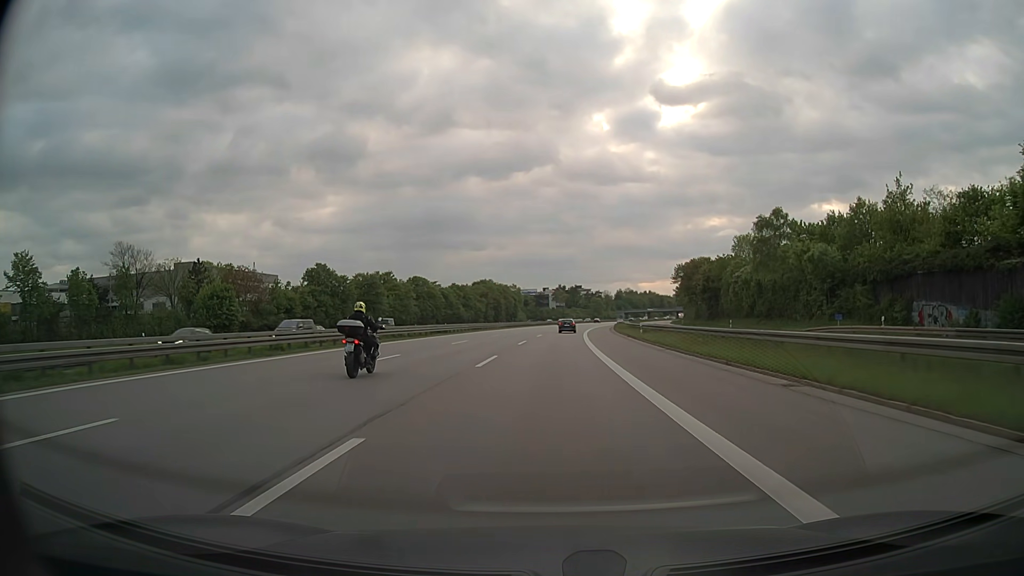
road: motorway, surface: asphalt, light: Day
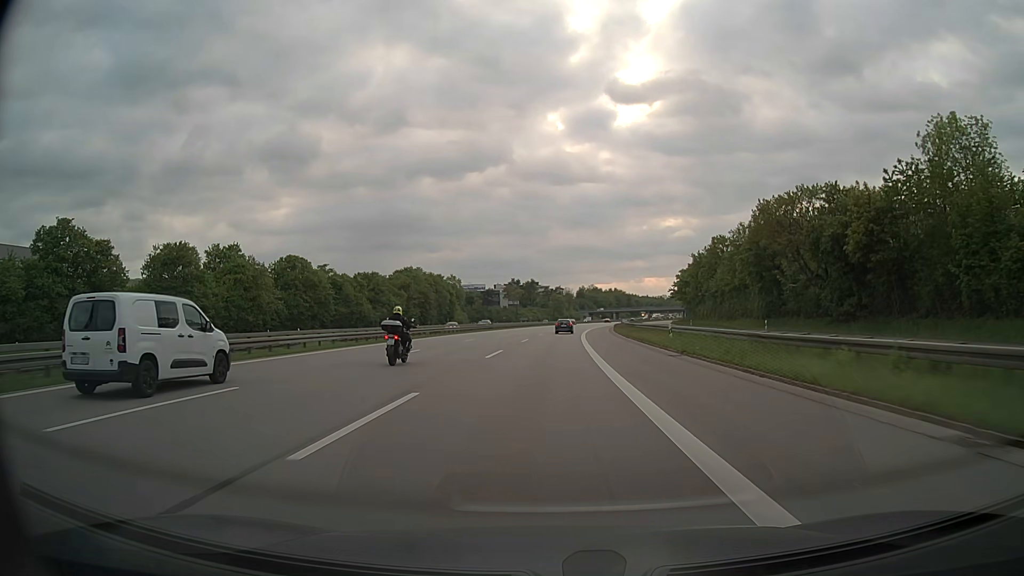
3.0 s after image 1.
(+2.2, +67.1) m; +4°
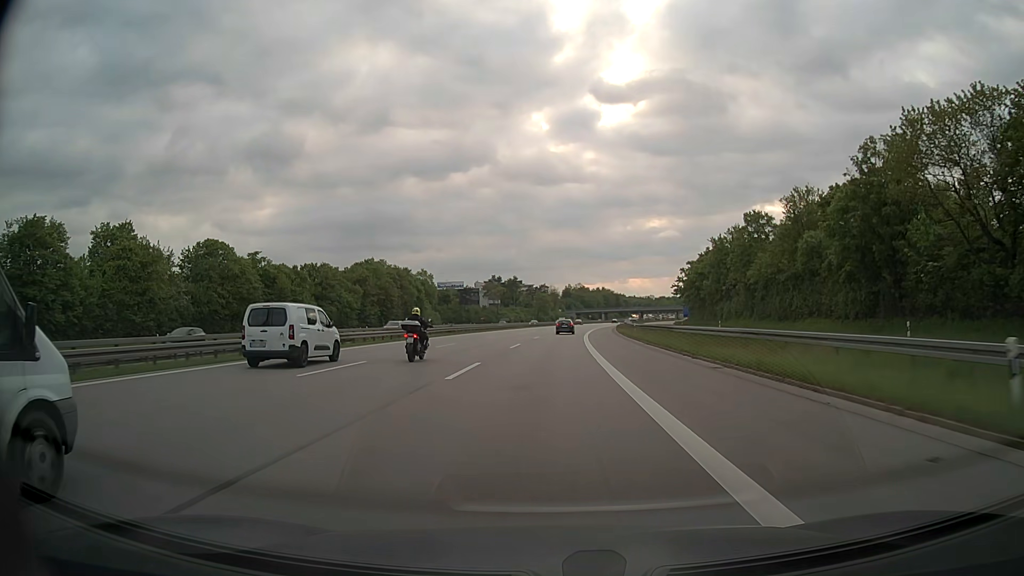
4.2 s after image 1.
(+0.3, +26.8) m; +1°
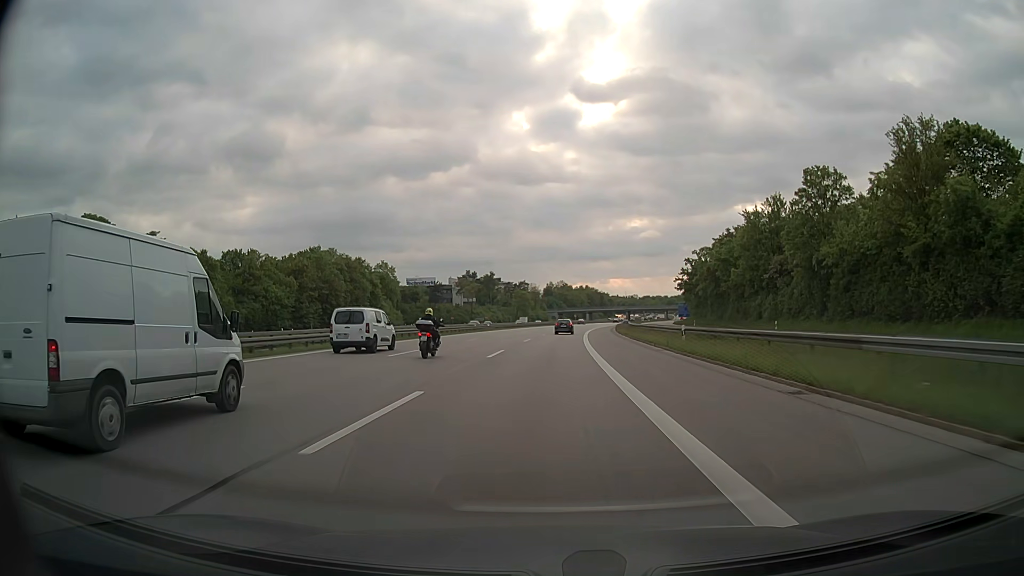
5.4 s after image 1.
(+0.4, +26.8) m; +2°
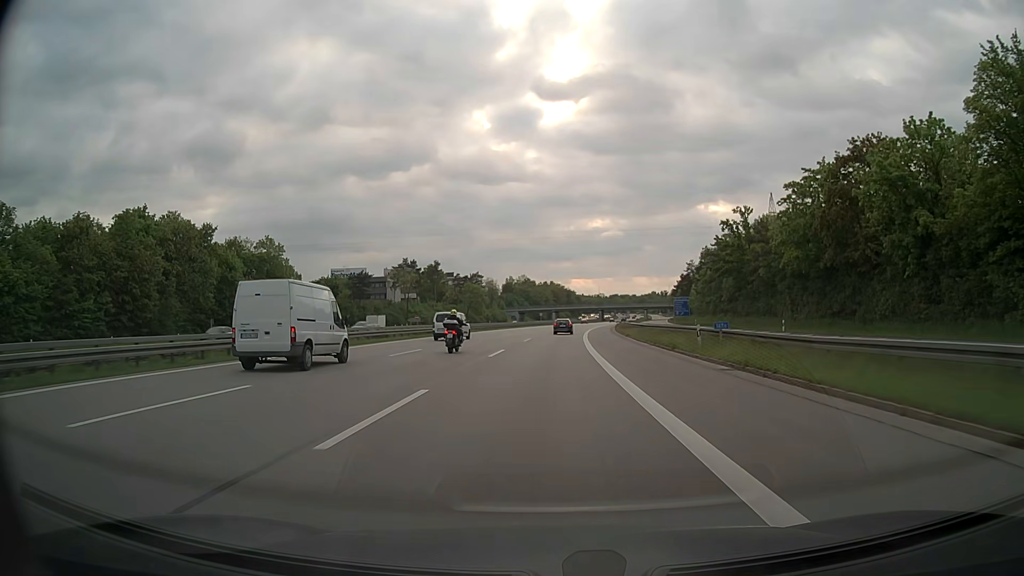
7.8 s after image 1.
(+1.4, +53.6) m; +3°
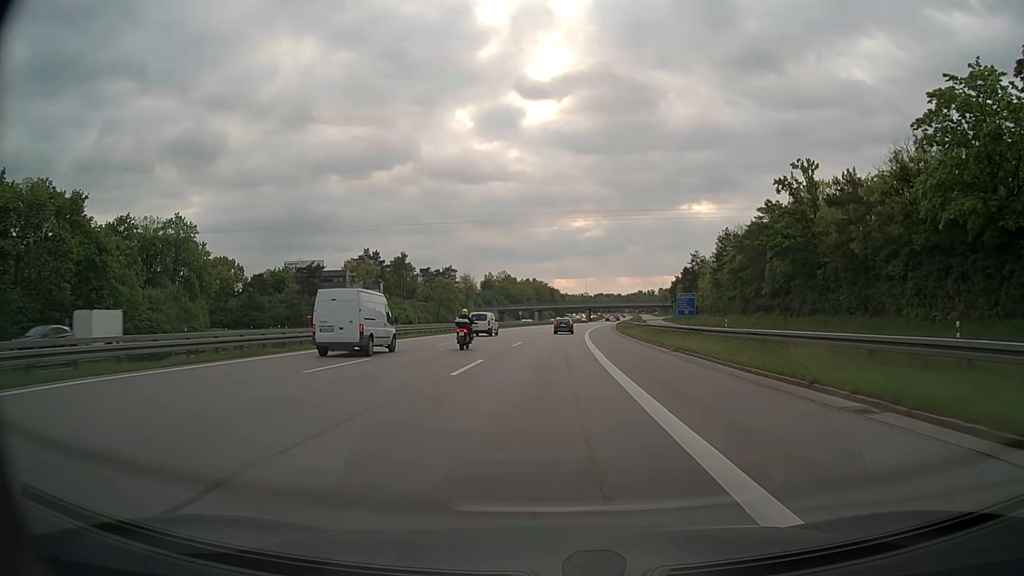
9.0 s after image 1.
(+0.3, +26.8) m; +1°
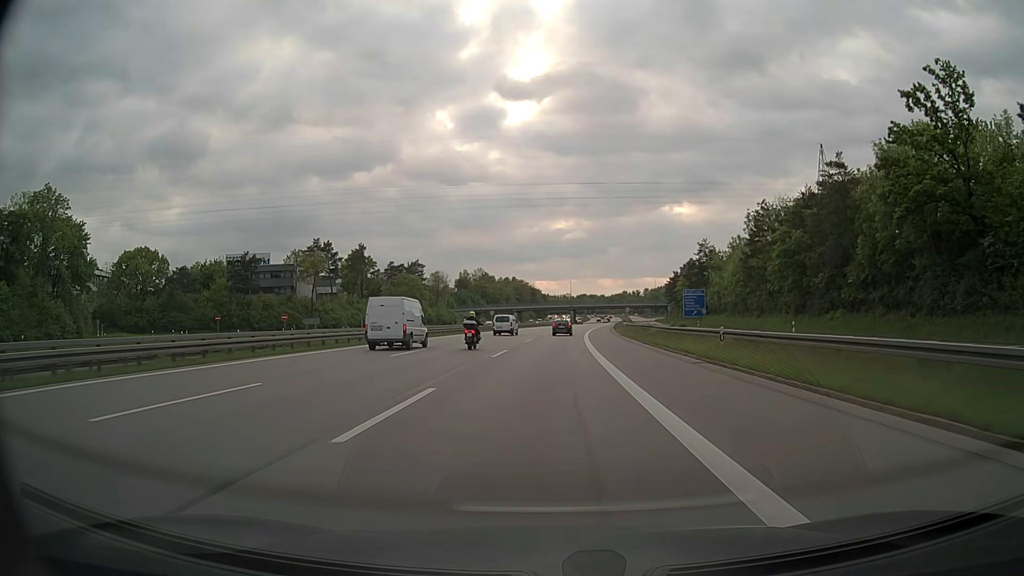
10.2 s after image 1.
(+0.4, +26.8) m; +2°
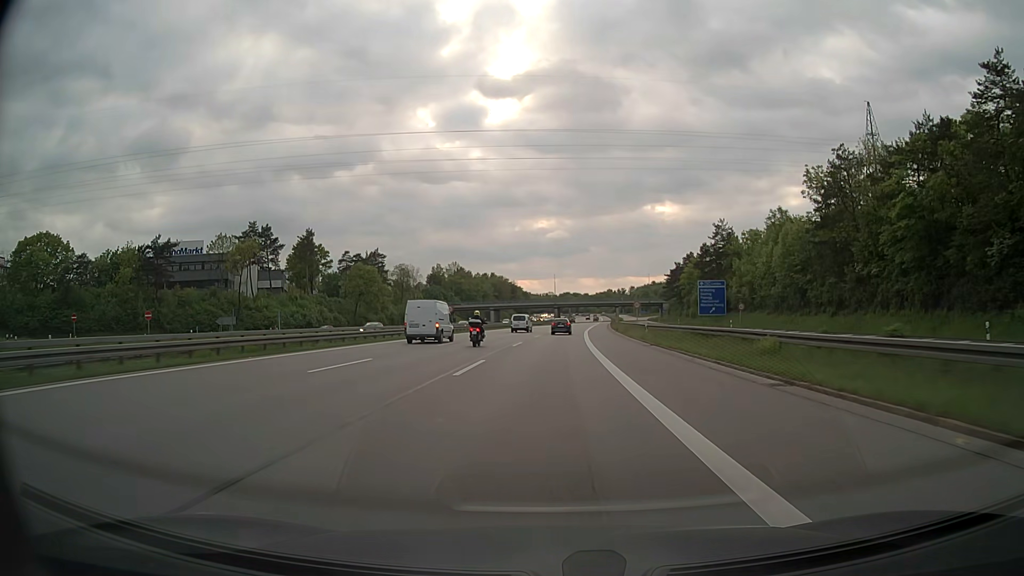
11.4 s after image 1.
(+0.3, +26.8) m; +1°
(0, +10) (0, +20) (0, +30) (+1, +40) (+1, +50) (+2, +60) (+2, +70) (+3, +80) (+4, +90) (+4, +100) m
